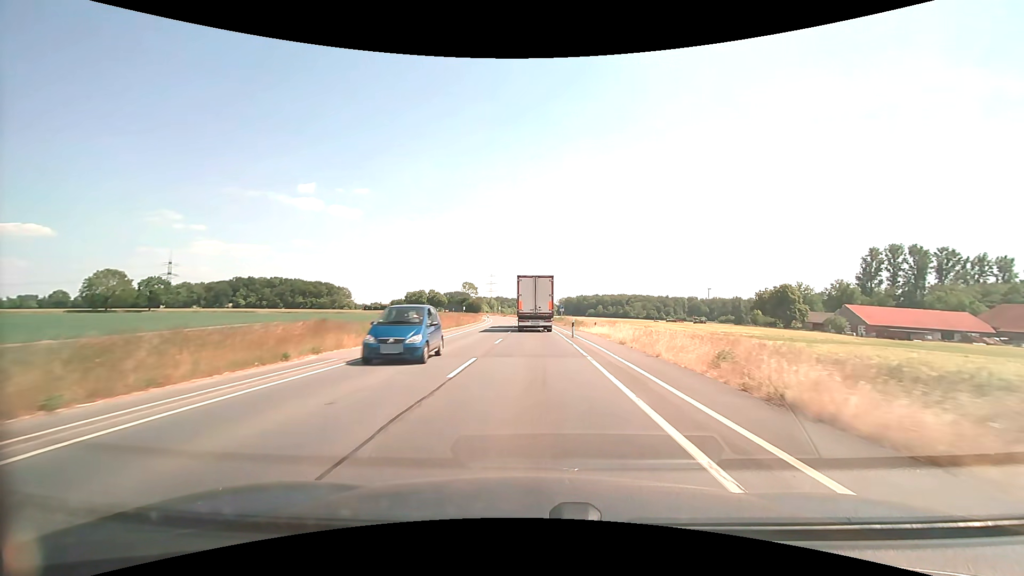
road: secondary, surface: asphalt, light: Day
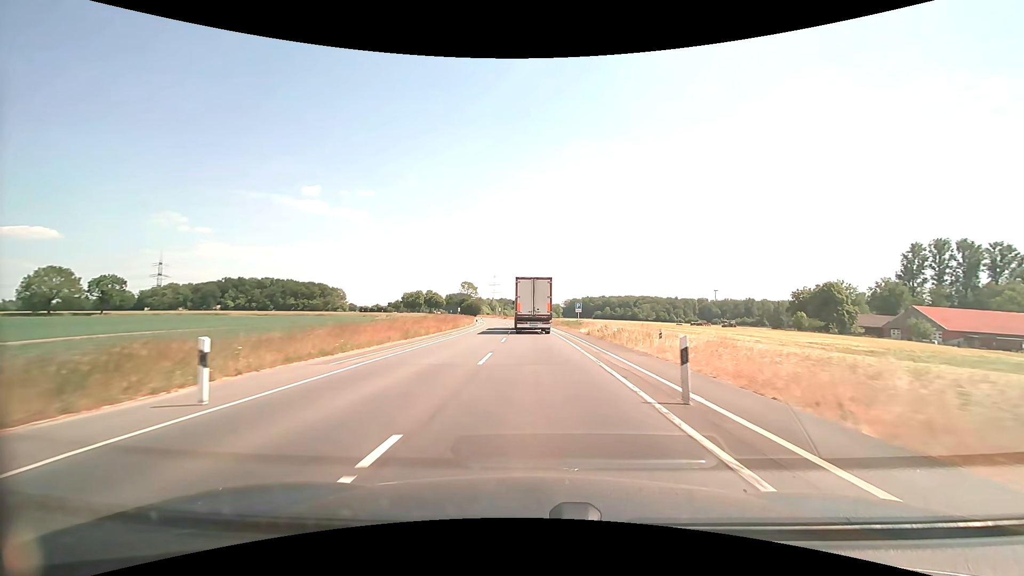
(-0.1, +20.5) m; 0°
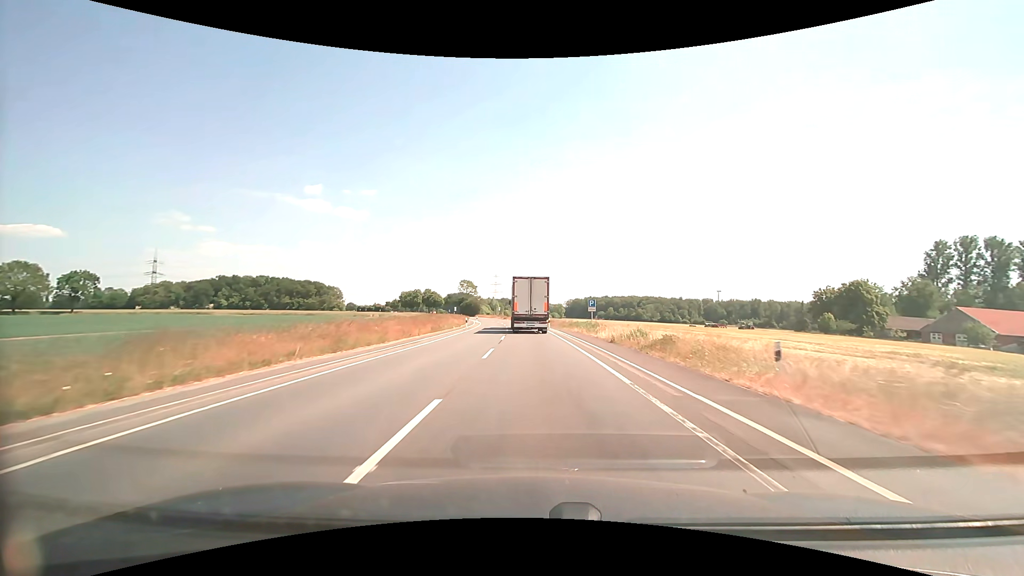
(0.0, +10.2) m; 0°
